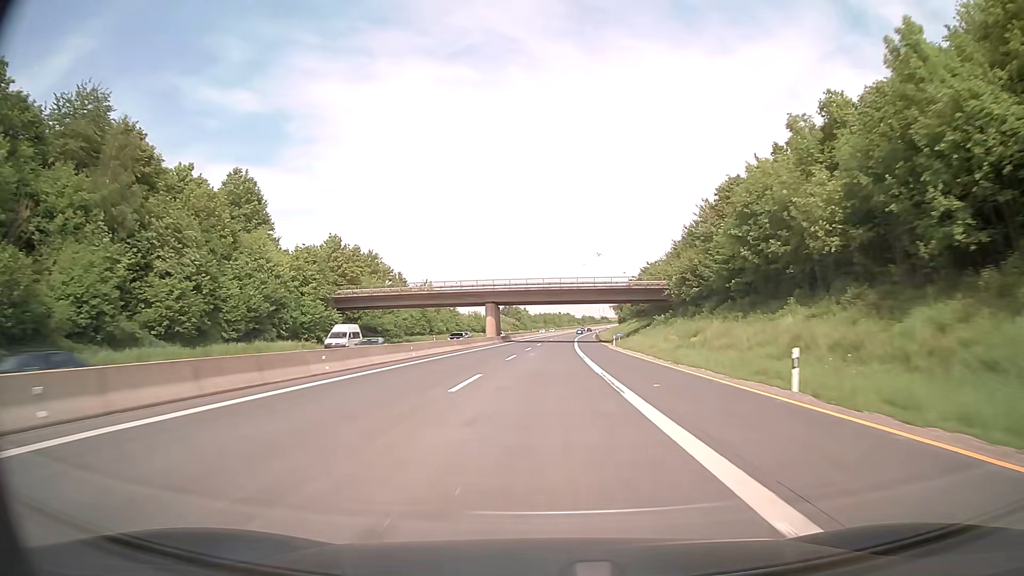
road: motorway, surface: asphalt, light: Day
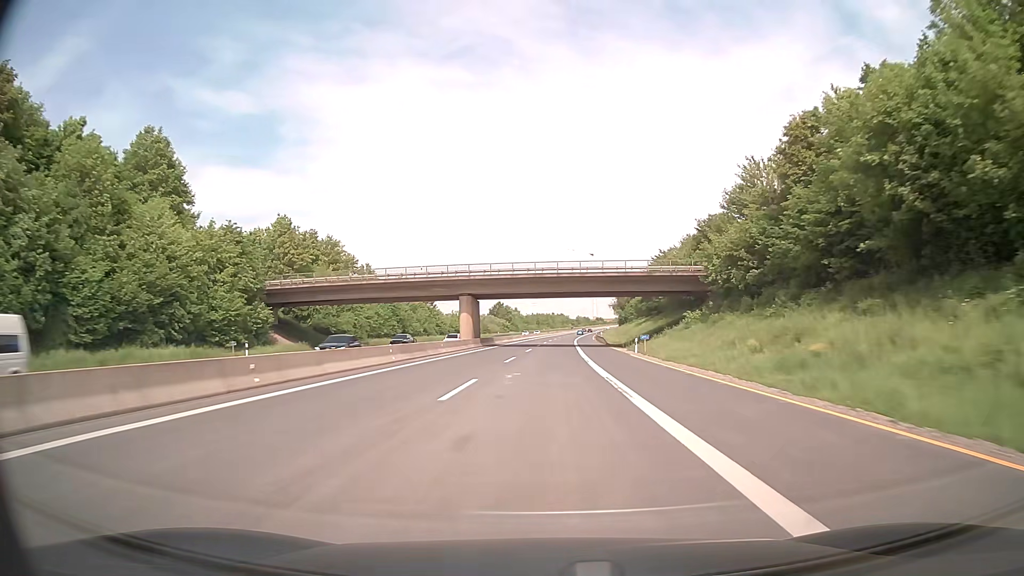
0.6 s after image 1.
(+0.1, +19.8) m; +1°
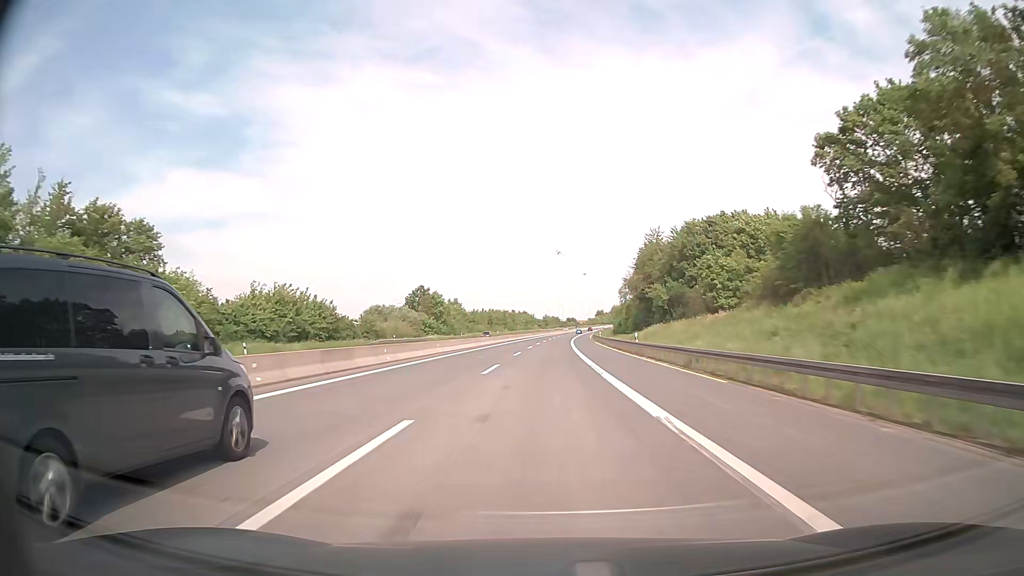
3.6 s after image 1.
(+3.0, +98.8) m; +3°
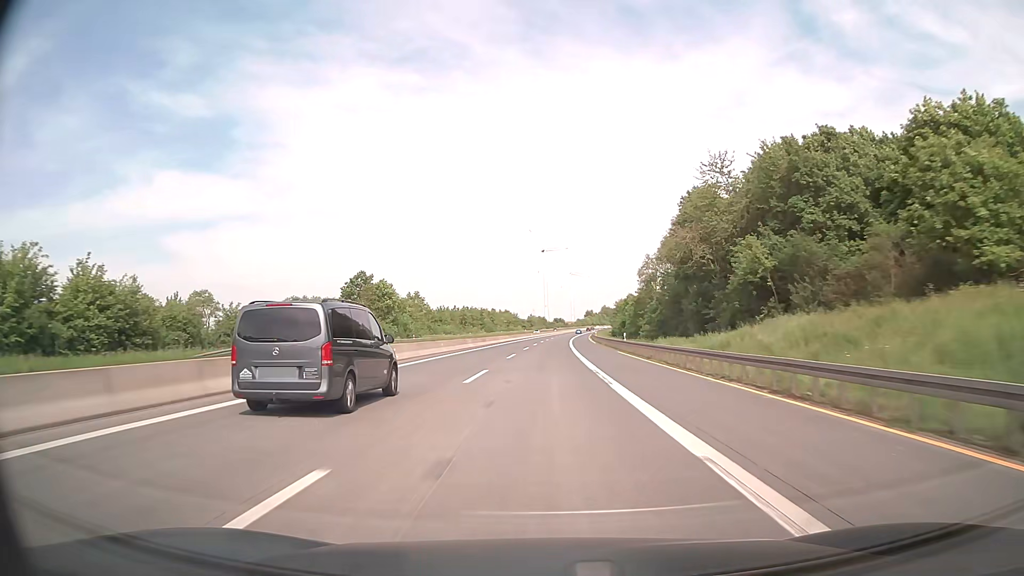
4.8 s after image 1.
(+0.5, +39.6) m; +1°
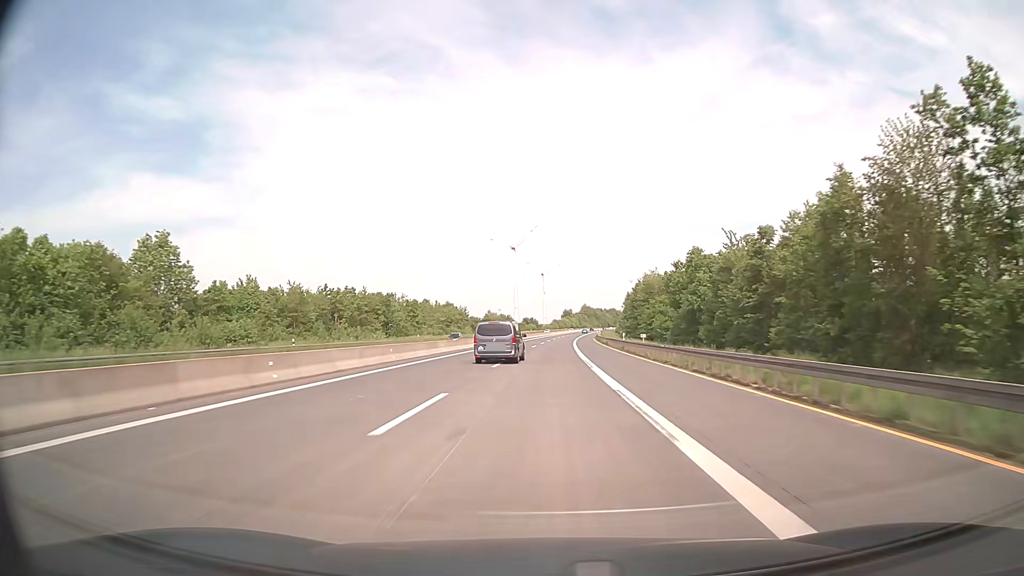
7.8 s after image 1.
(+2.4, +98.9) m; +3°
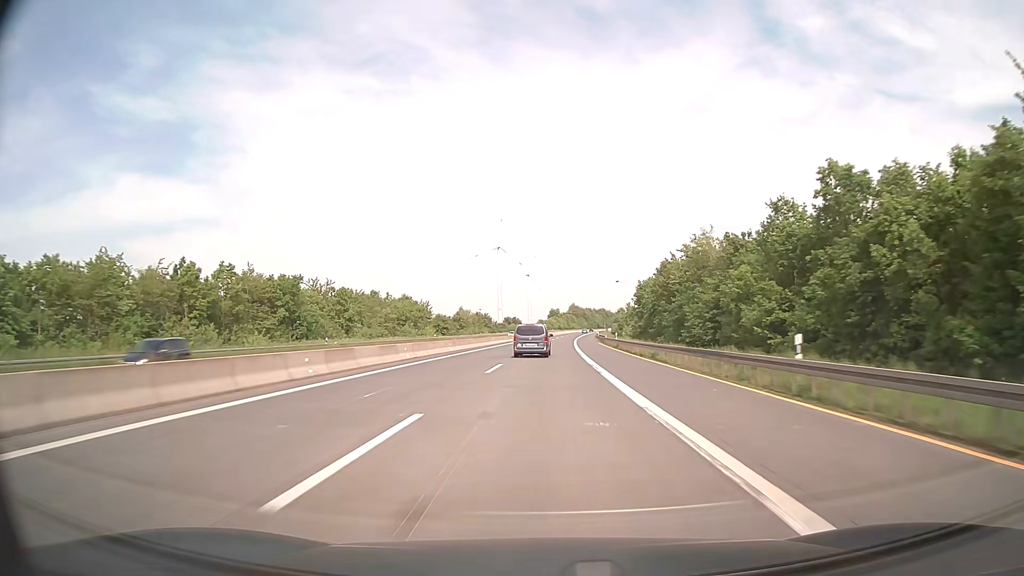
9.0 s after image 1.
(+0.3, +39.6) m; +1°
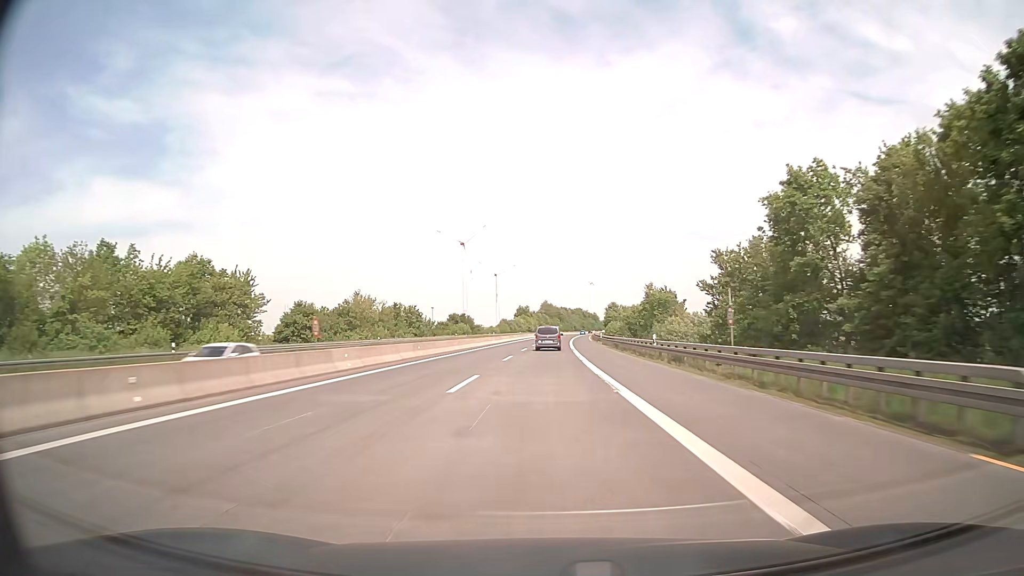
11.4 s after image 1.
(+2.0, +79.2) m; +3°
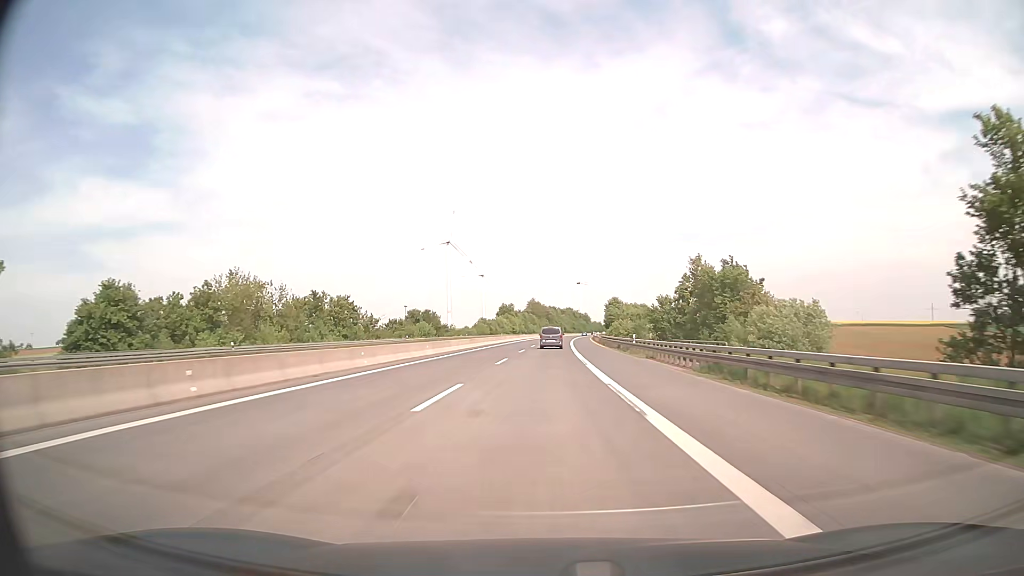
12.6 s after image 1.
(+0.4, +39.6) m; +1°
(0, +10) (0, +20) (0, +30) (0, +40) (+1, +50) (+1, +60) (+1, +70) (+2, +80) (+2, +90) (+3, +100) m
